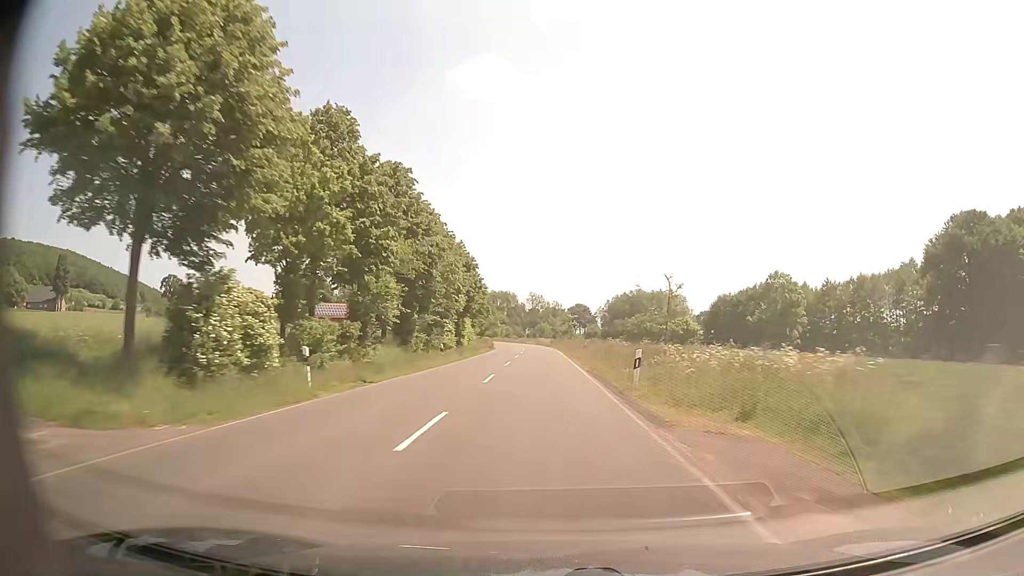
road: secondary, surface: asphalt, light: Day
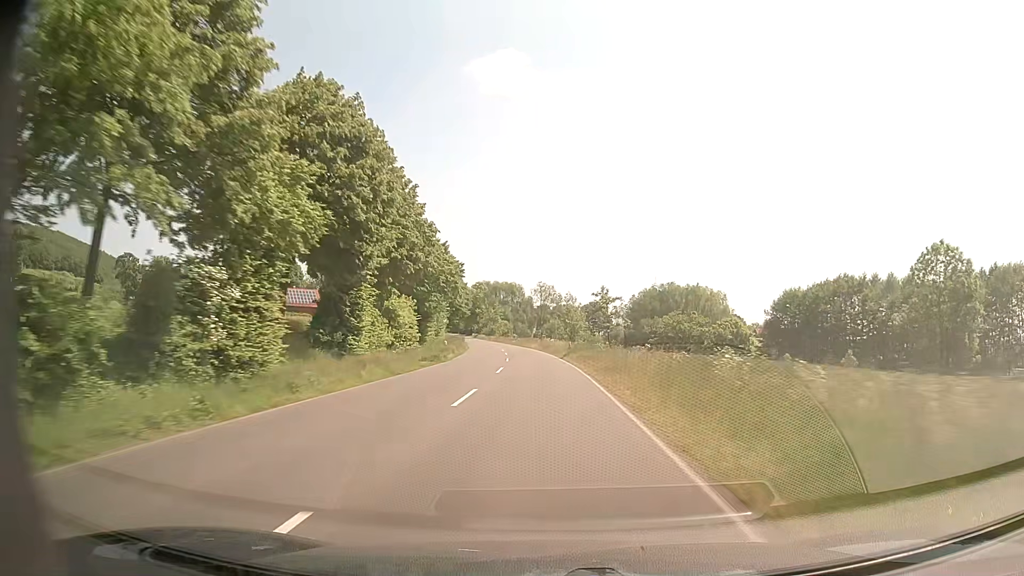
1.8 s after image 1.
(-0.5, +43.4) m; -1°
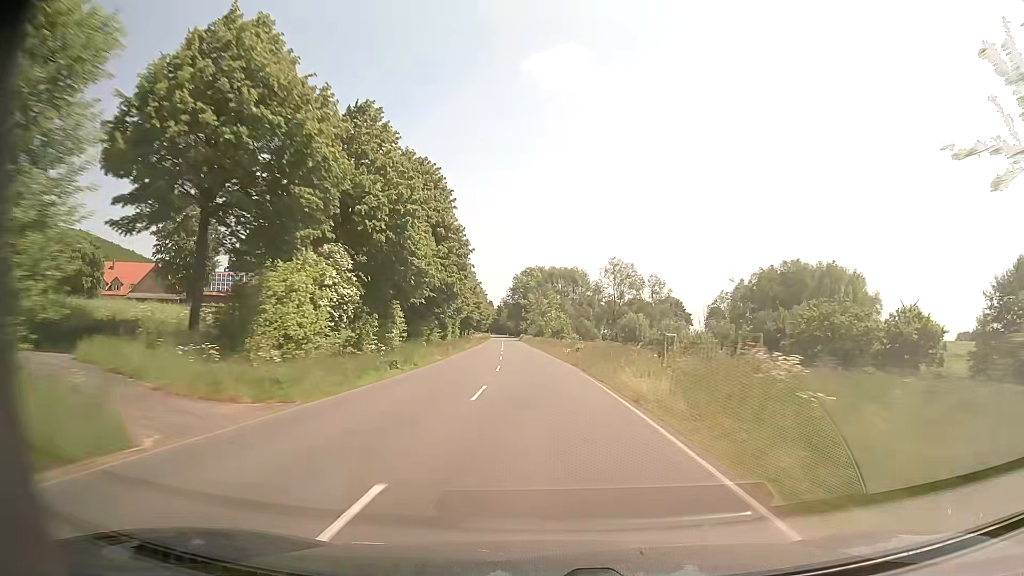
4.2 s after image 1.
(-2.0, +59.5) m; -5°
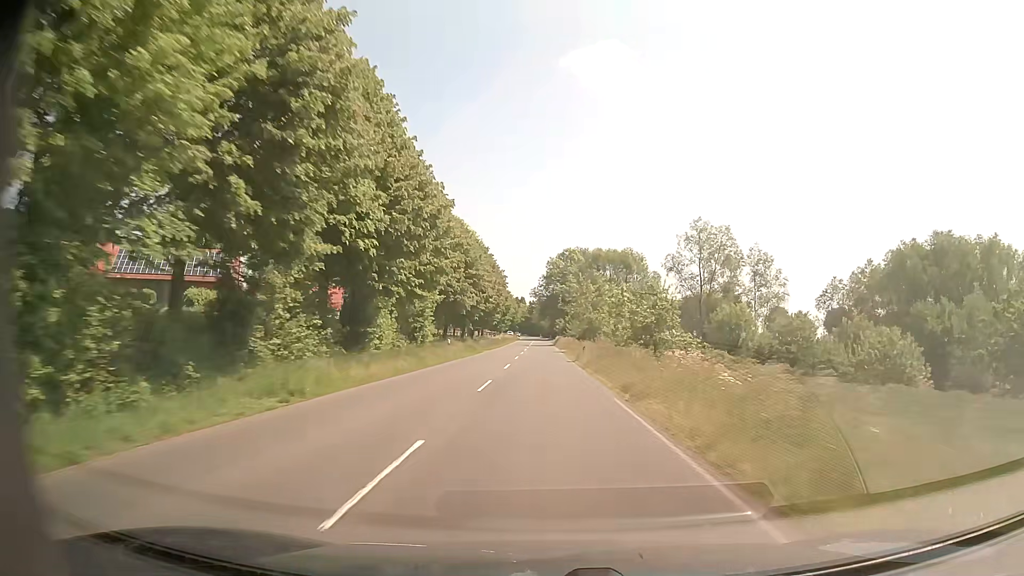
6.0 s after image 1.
(-1.7, +45.8) m; -3°
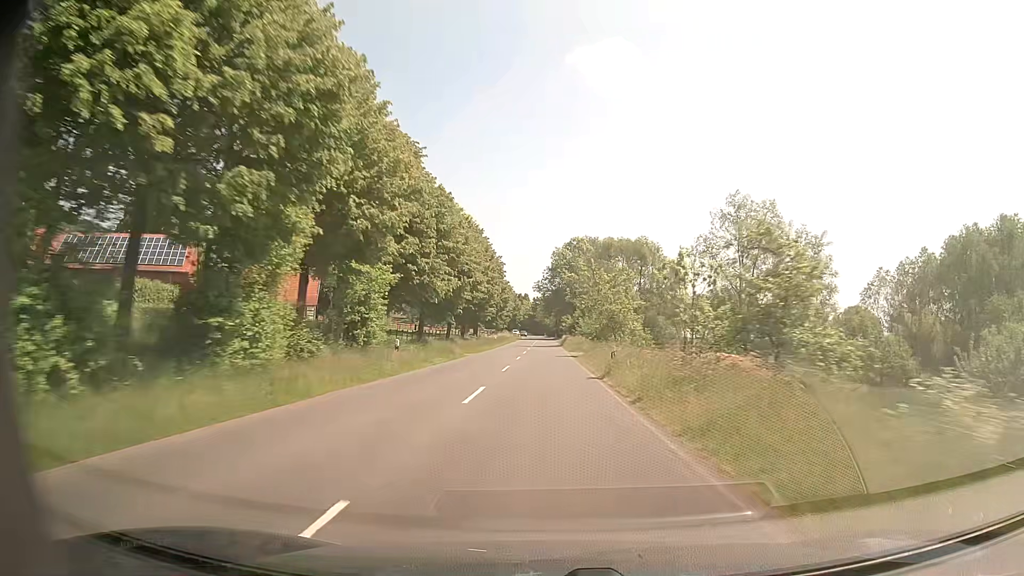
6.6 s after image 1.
(0.0, +15.4) m; 0°
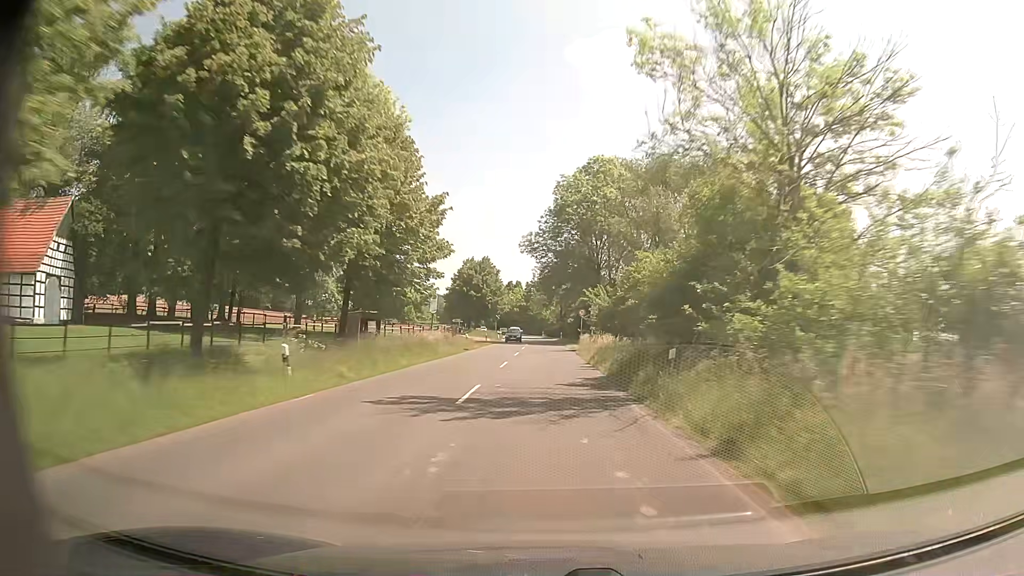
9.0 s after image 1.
(-0.2, +61.4) m; 0°
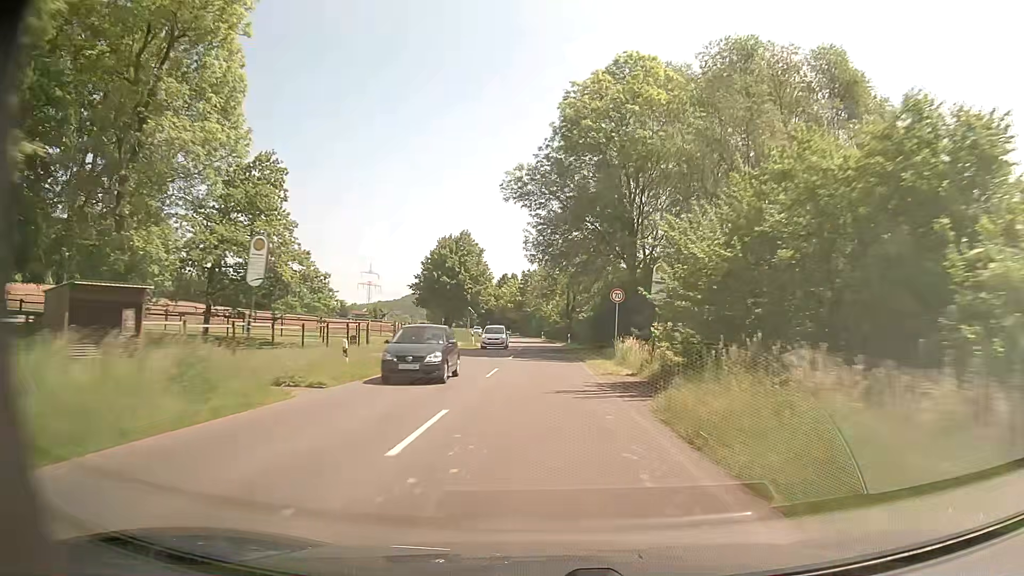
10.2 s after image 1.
(+0.2, +28.6) m; 0°
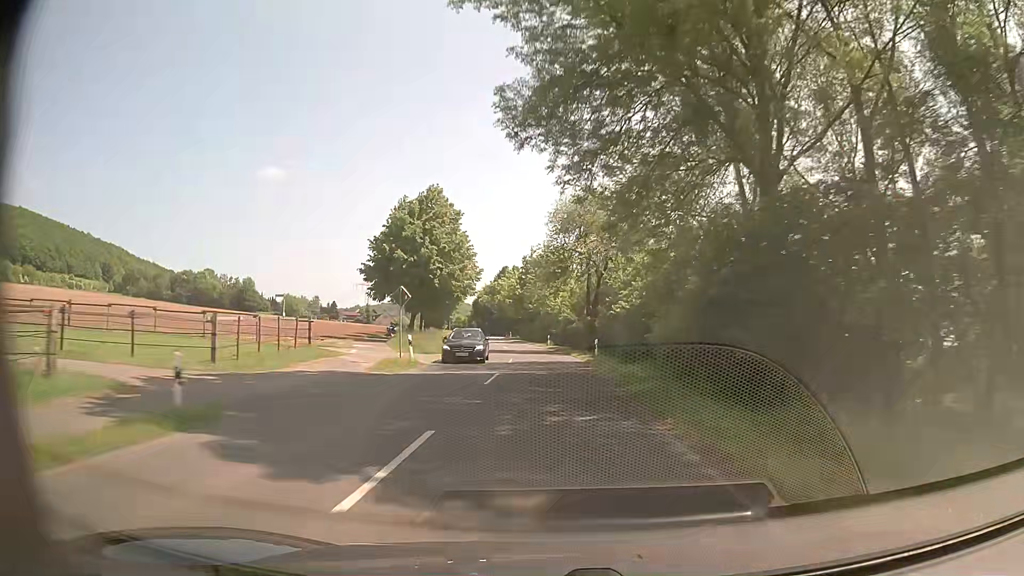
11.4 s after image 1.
(0.0, +26.2) m; 0°
(0, +10) (0, +20) (0, +30) (-1, +40) (-1, +50) (-2, +60) (-4, +70) (-5, +80) (-7, +90) (-9, +99) m
